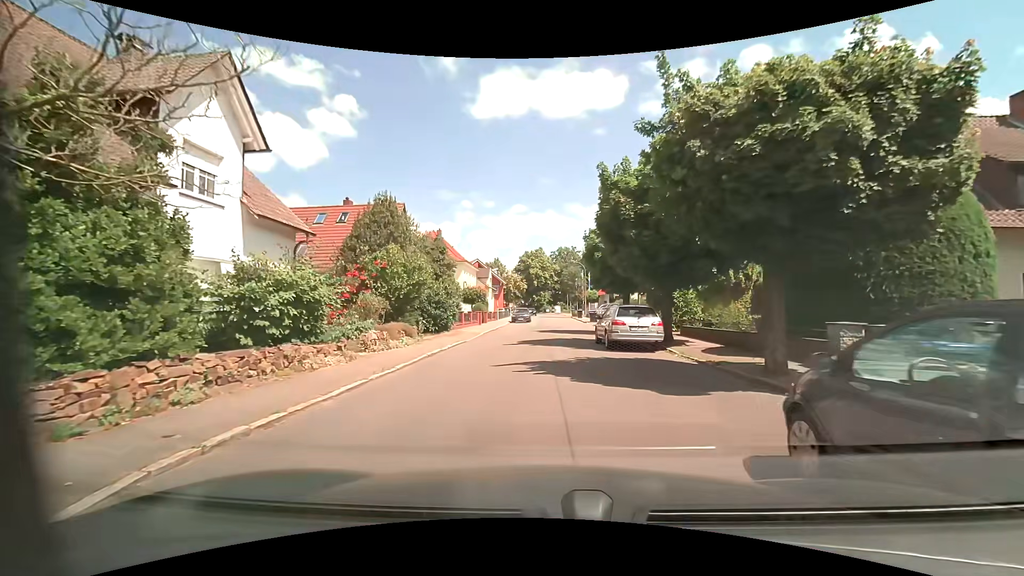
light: Day
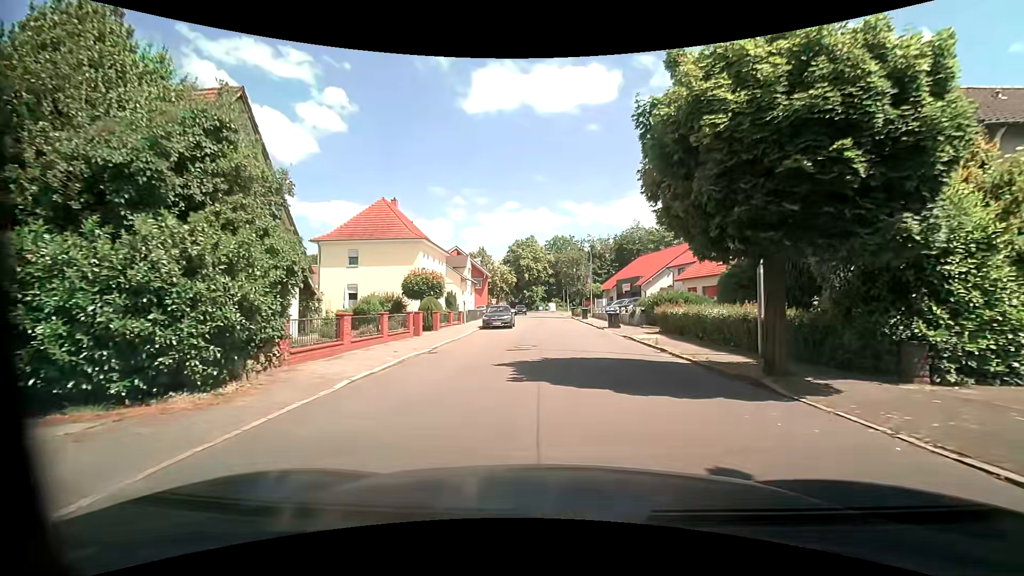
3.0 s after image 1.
(0.0, +17.8) m; +1°
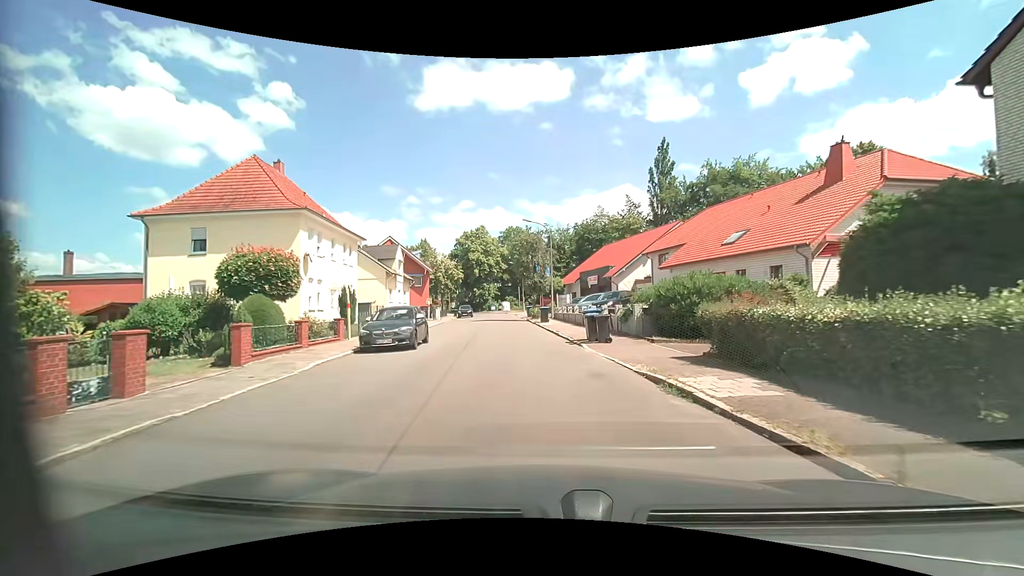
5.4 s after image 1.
(+0.7, +13.3) m; +5°
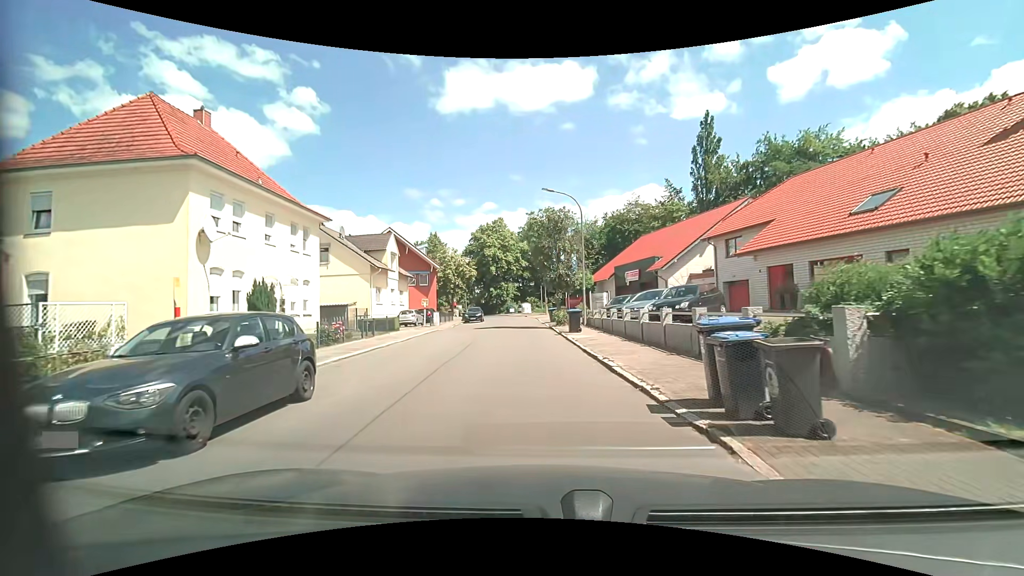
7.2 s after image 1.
(-0.2, +11.1) m; -3°
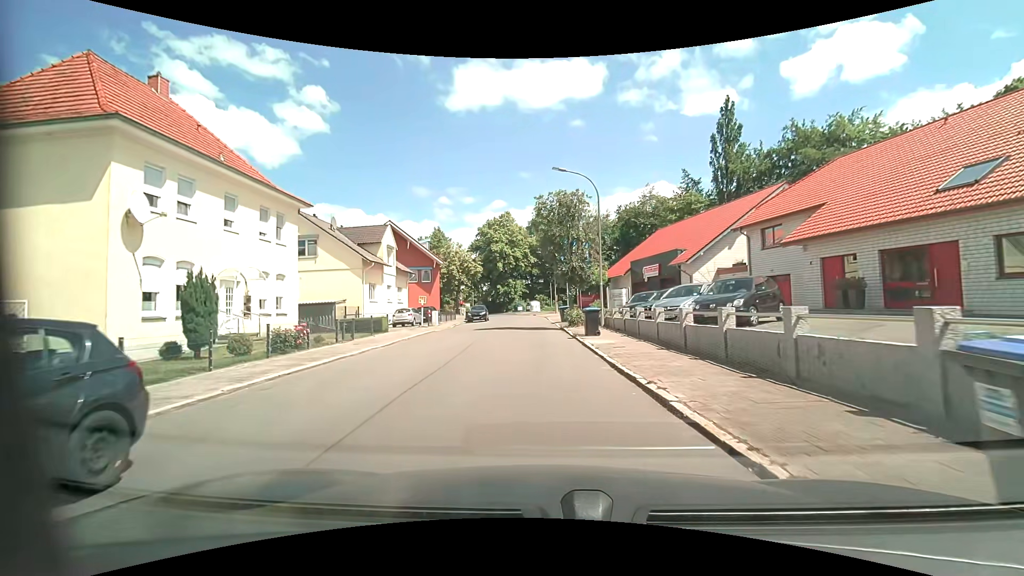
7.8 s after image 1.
(0.0, +3.9) m; -1°
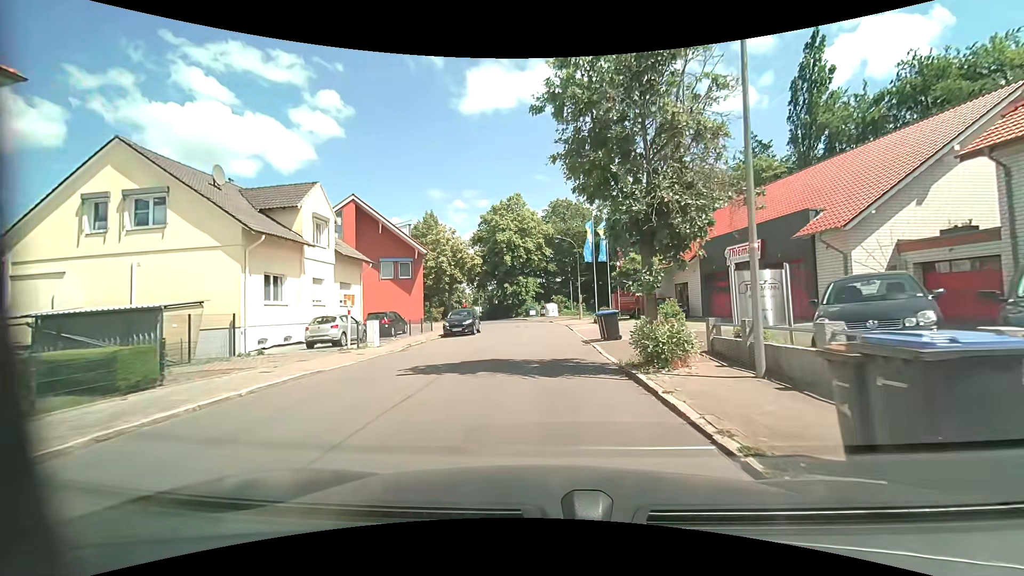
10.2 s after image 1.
(-0.3, +16.3) m; -1°
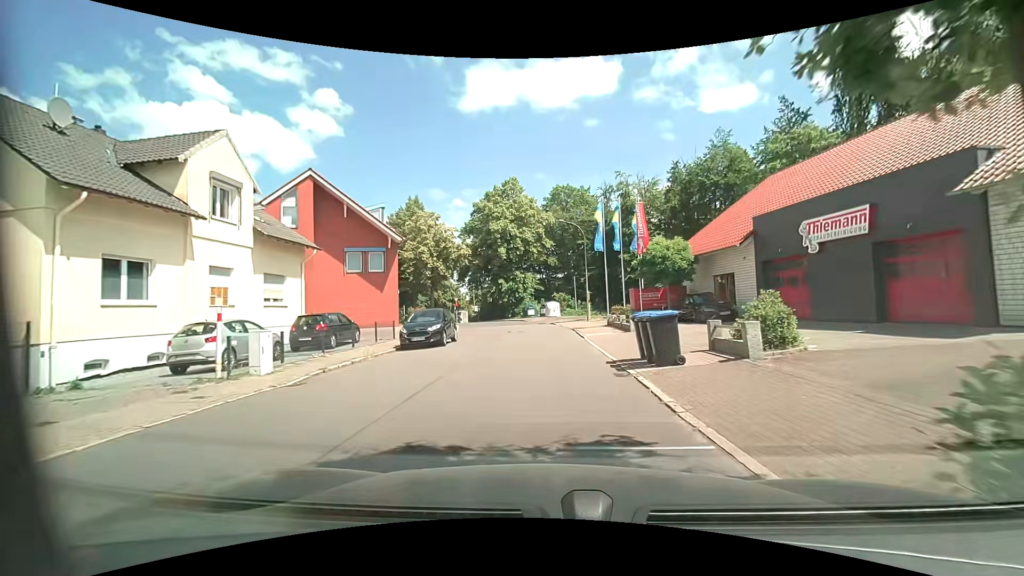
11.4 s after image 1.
(0.0, +8.0) m; 0°
